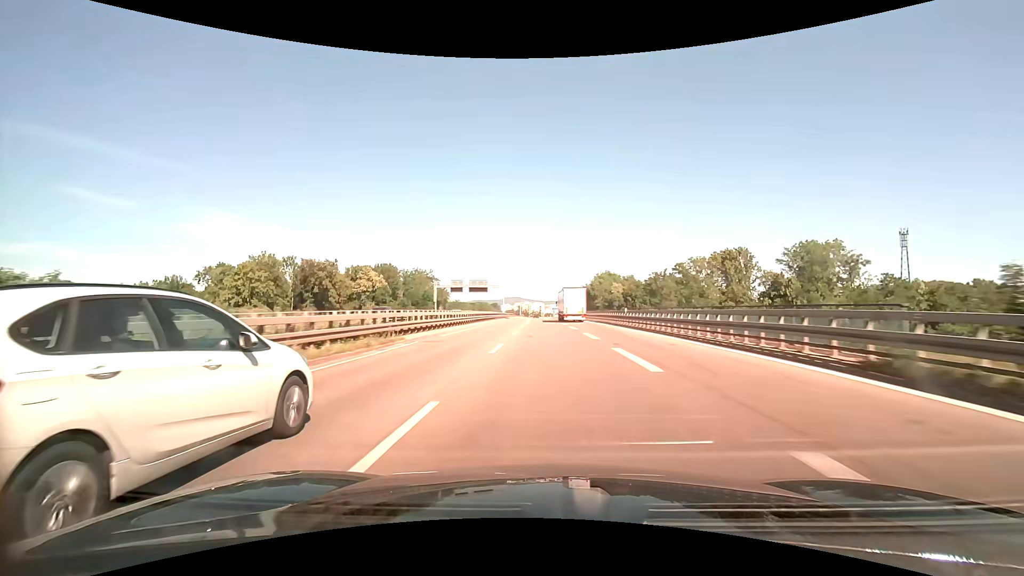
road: trunk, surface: asphalt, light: Day
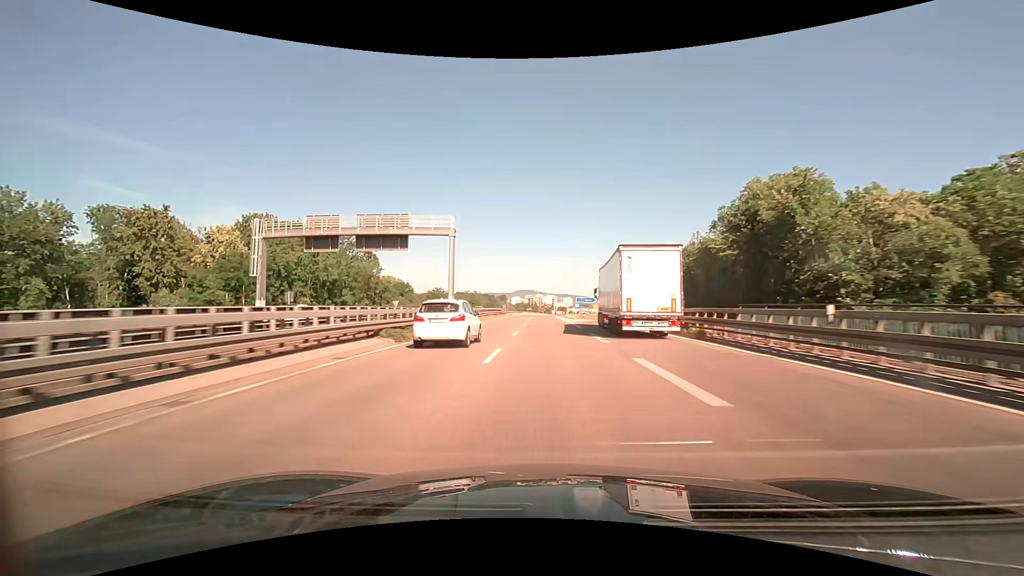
(-1.2, +75.9) m; -1°
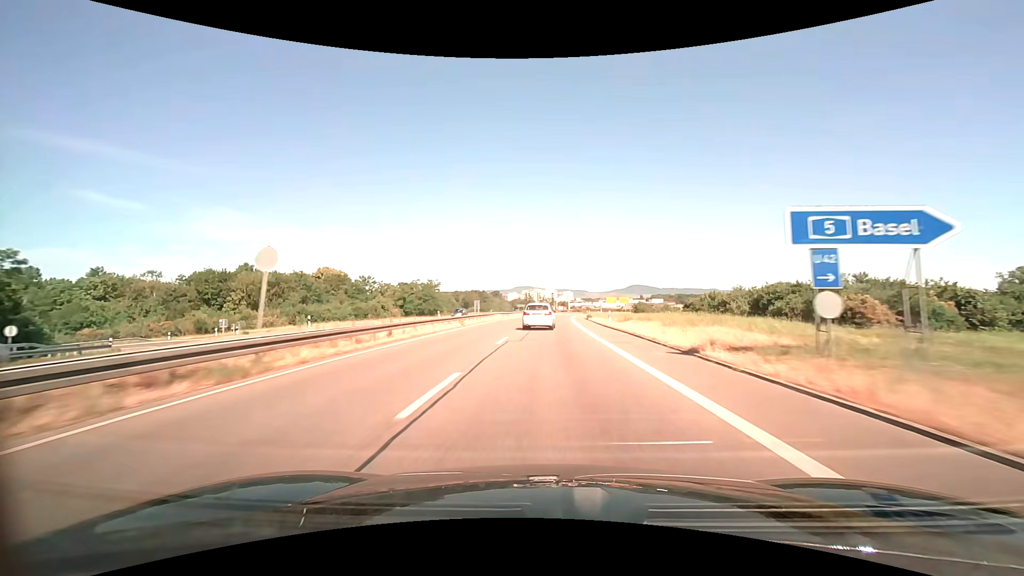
(+0.1, +77.5) m; 0°
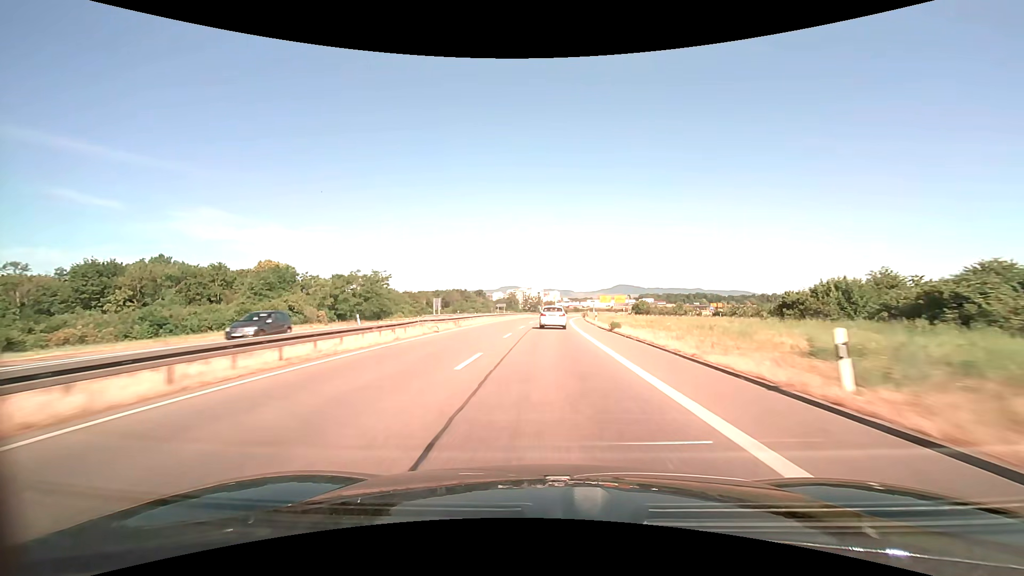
(+0.3, +31.2) m; +2°
